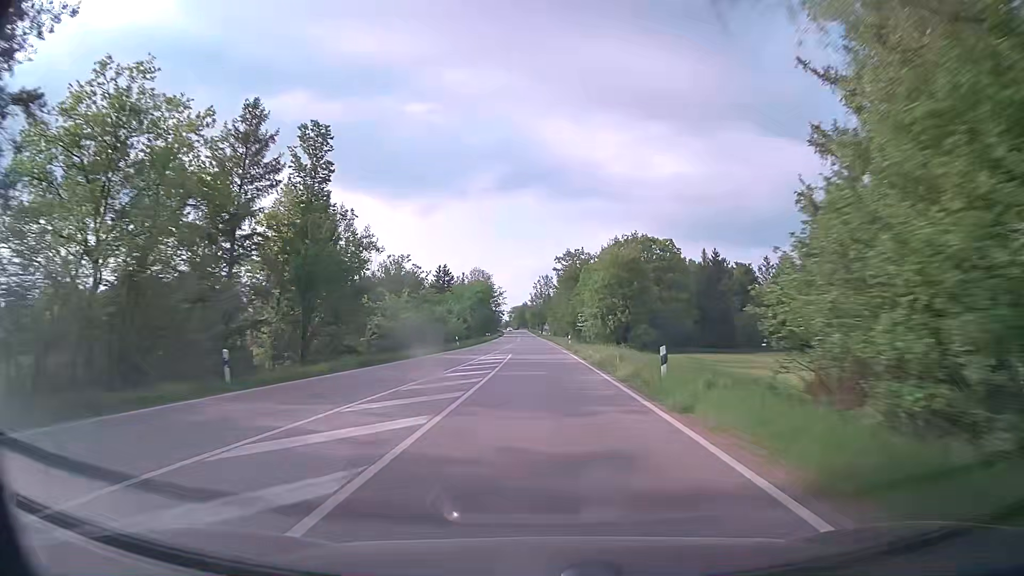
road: secondary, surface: asphalt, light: Day
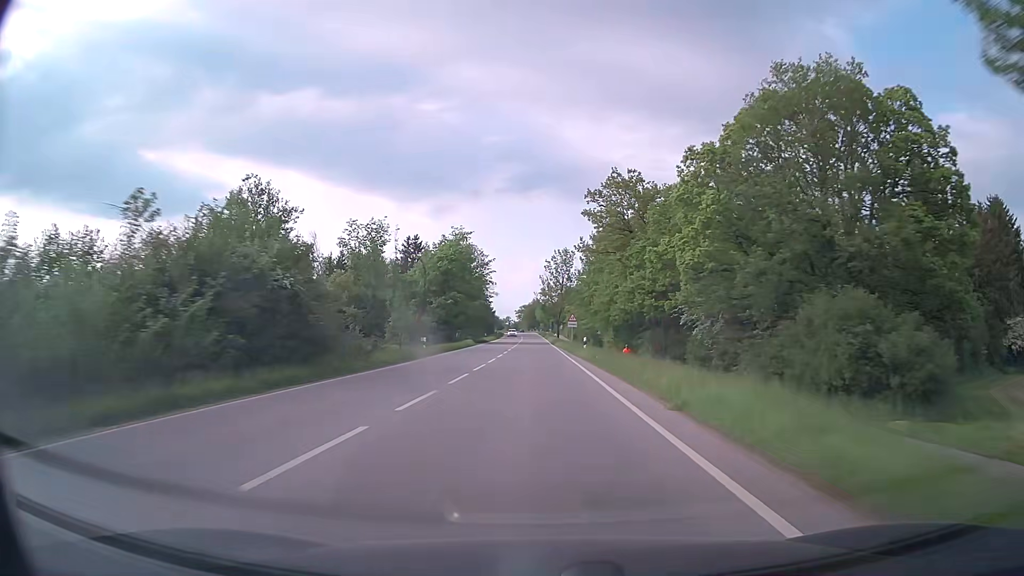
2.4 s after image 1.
(-0.4, +65.2) m; -1°
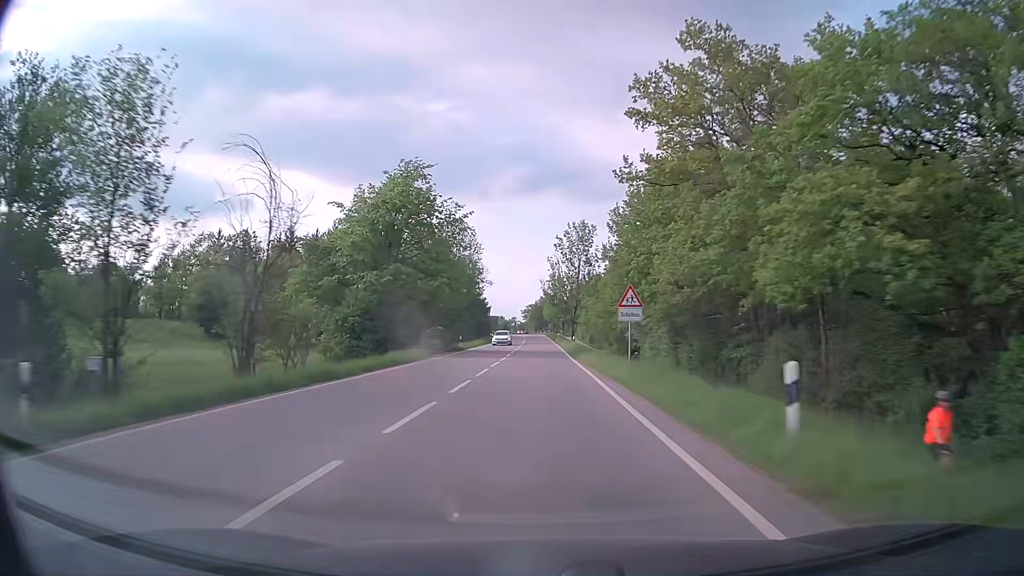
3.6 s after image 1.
(-0.3, +32.5) m; -1°
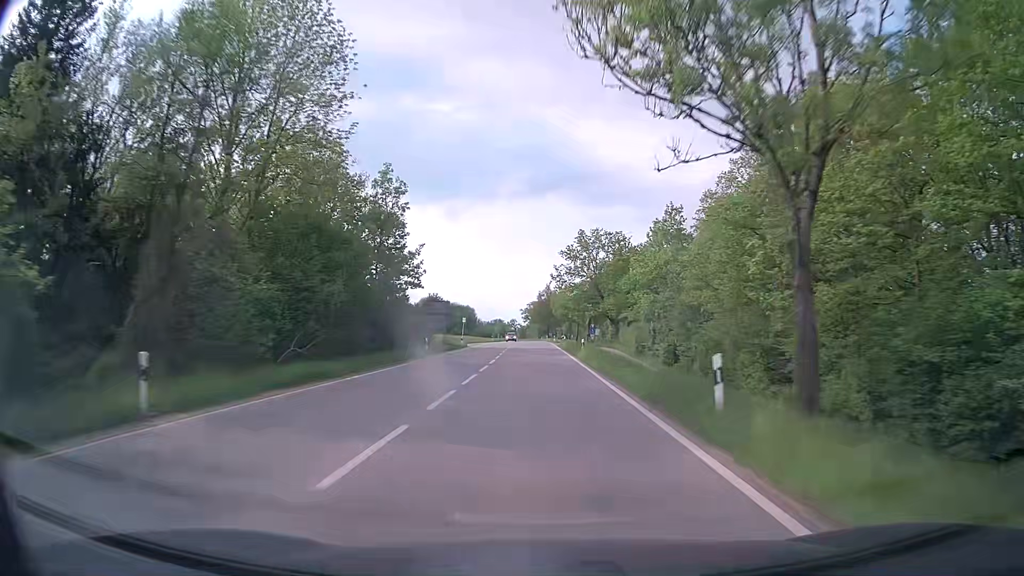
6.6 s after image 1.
(-0.4, +81.3) m; 0°
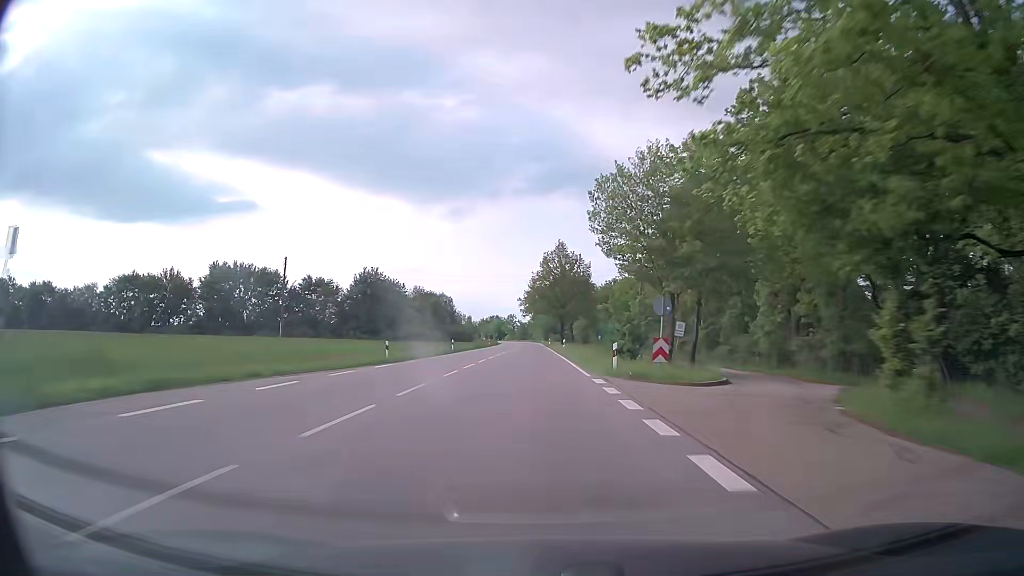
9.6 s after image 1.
(-0.7, +81.3) m; -1°
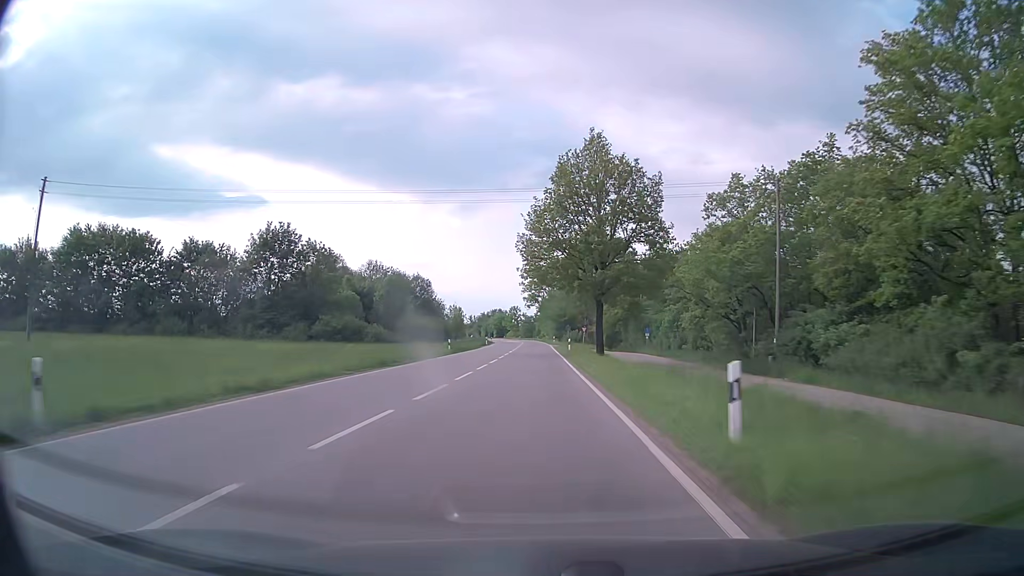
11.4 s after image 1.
(-0.2, +48.9) m; -1°
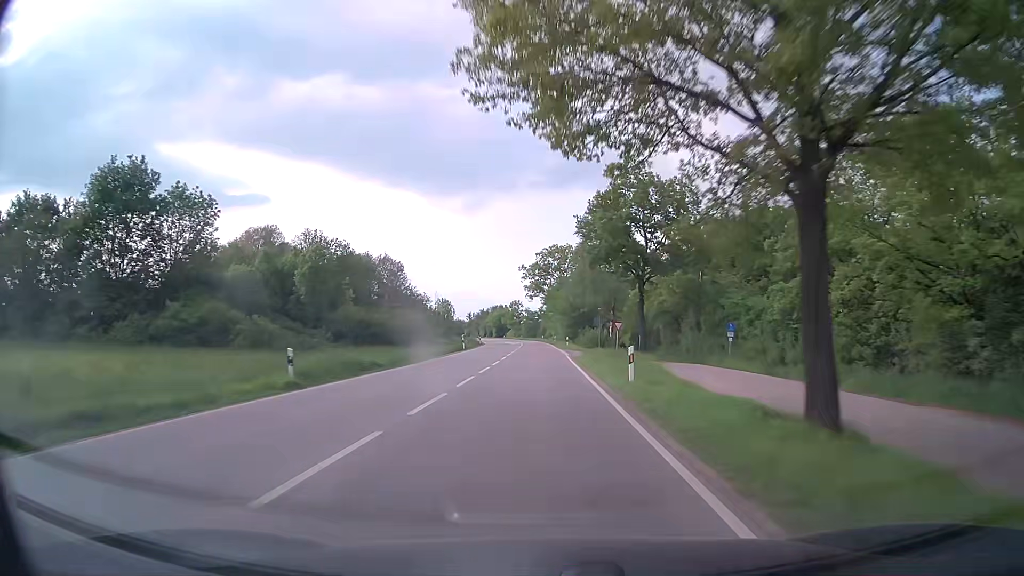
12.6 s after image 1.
(-0.1, +32.6) m; 0°
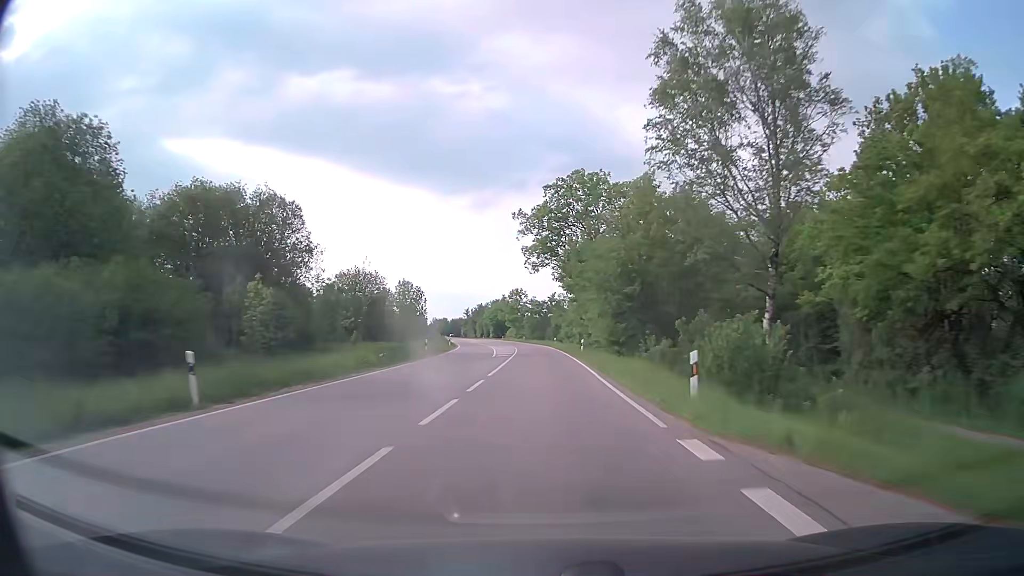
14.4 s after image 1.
(-0.3, +49.0) m; -1°
(0, +10) (0, +20) (0, +30) (0, +40) (-1, +50) (-1, +60) (-2, +70) (-2, +80) (-3, +90) (-4, +100) m
